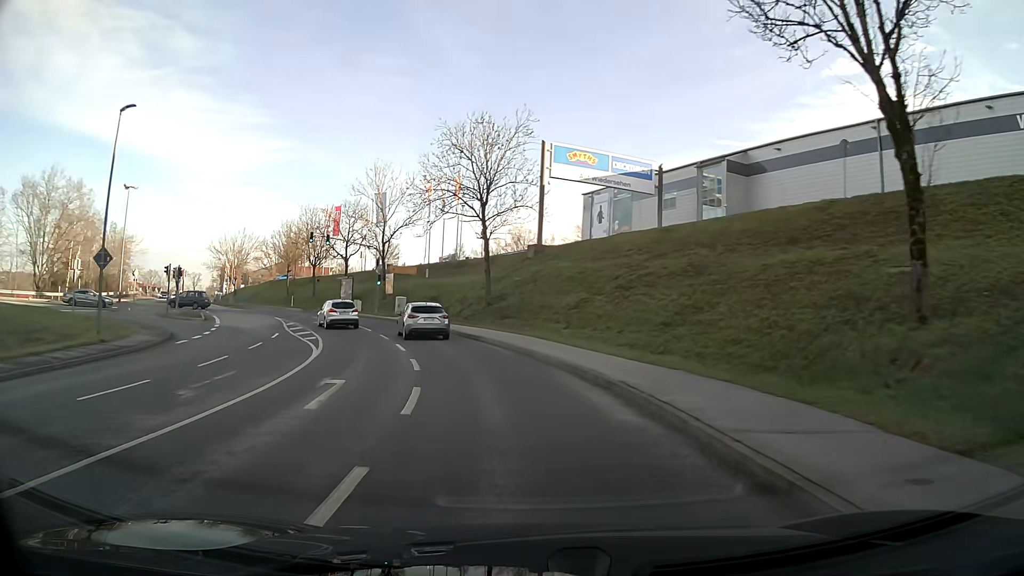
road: tertiary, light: Day
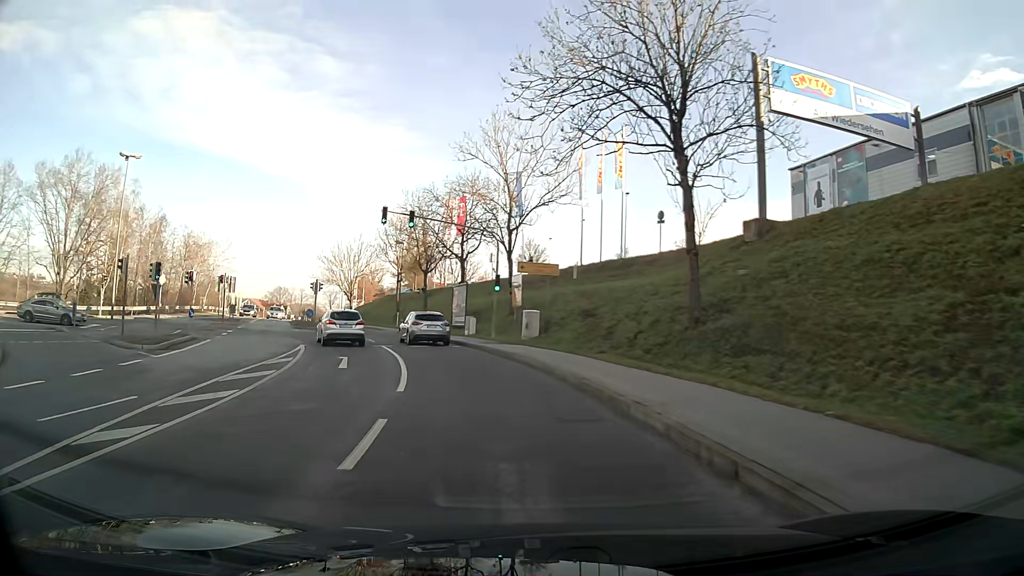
(-2.5, +21.1) m; -14°
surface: asphalt
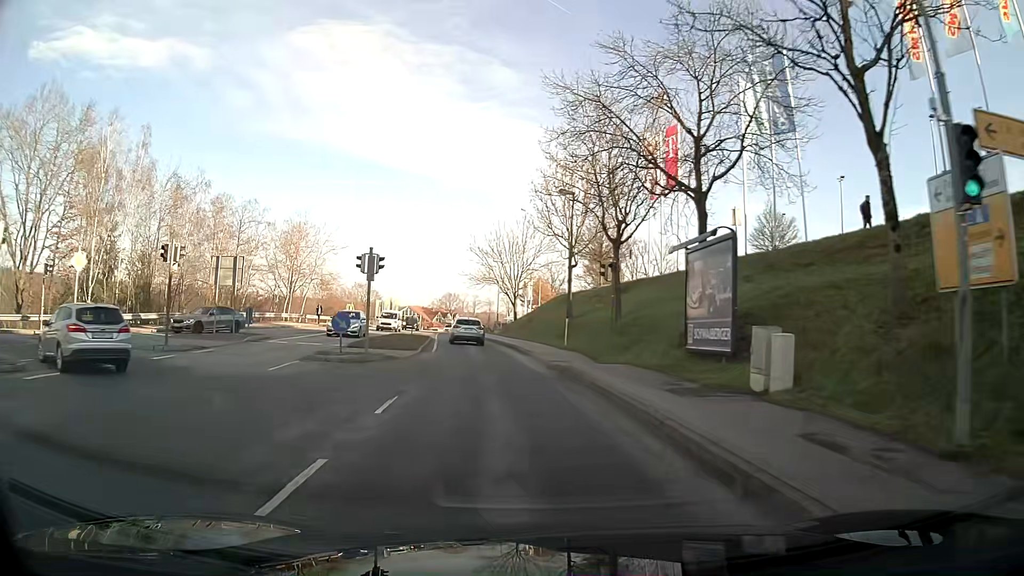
(-3.8, +27.8) m; -15°
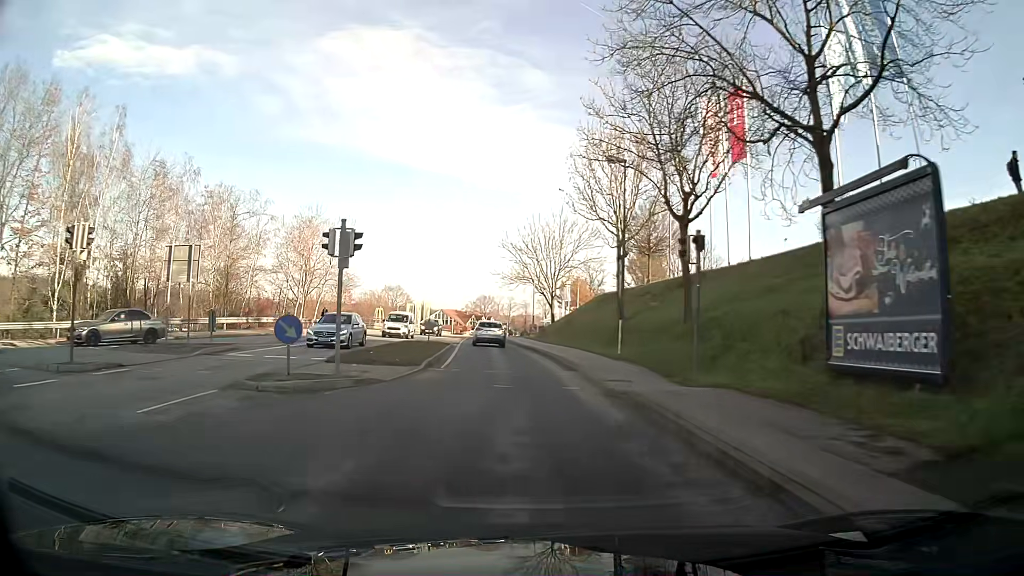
(-0.2, +7.3) m; -3°
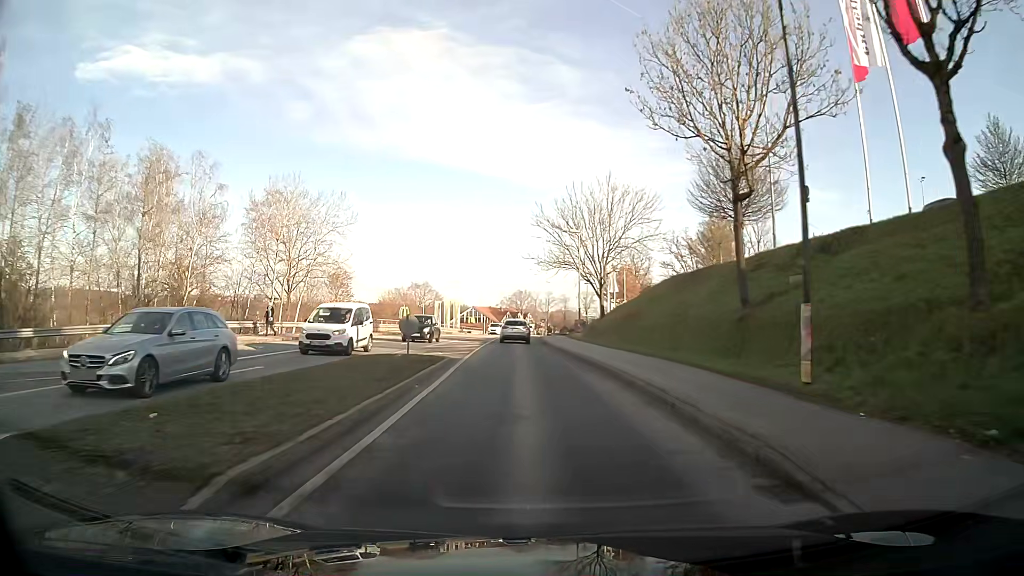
(-0.3, +15.1) m; -2°
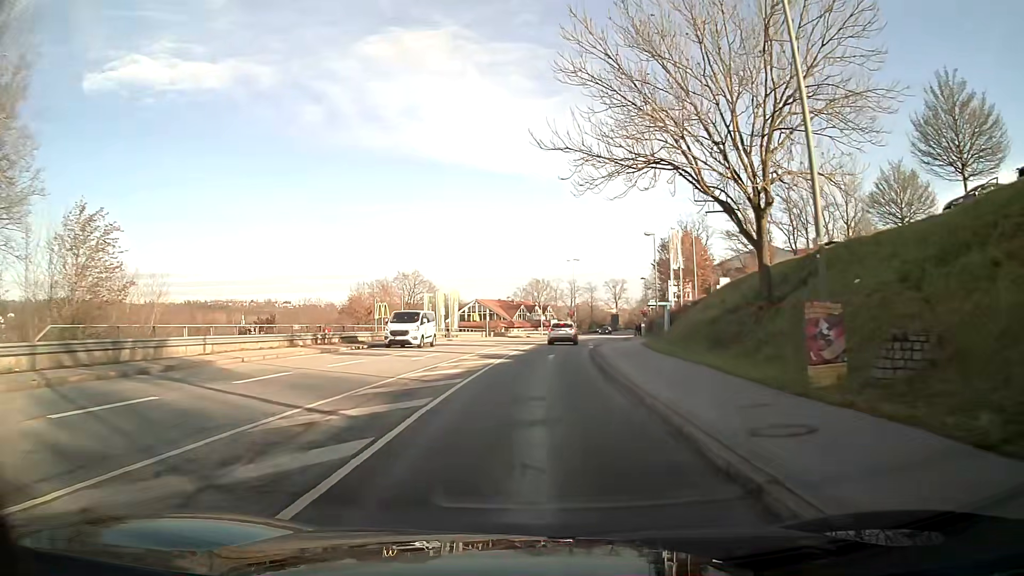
(-0.7, +38.5) m; -1°
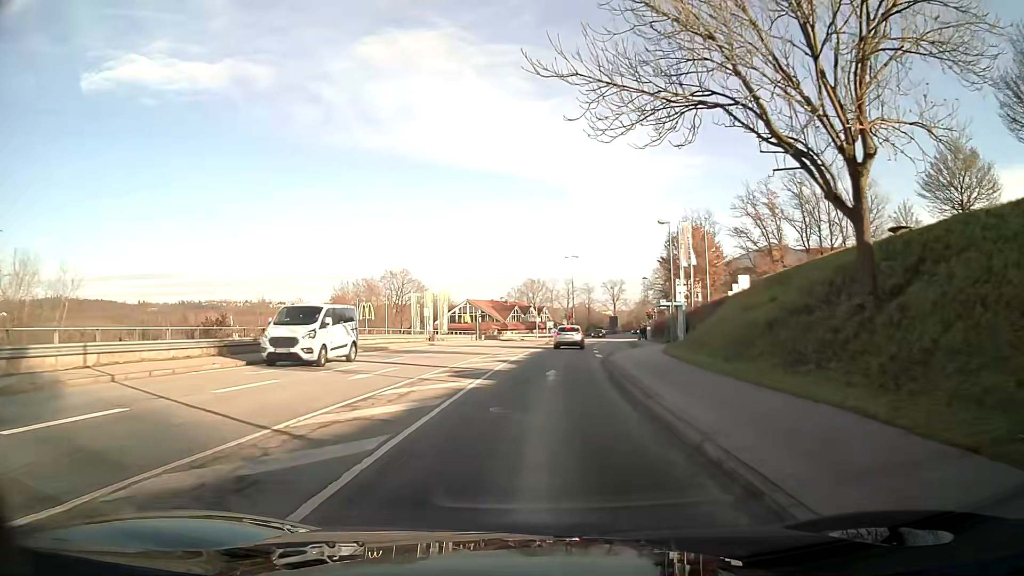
(0.0, +7.3) m; 0°
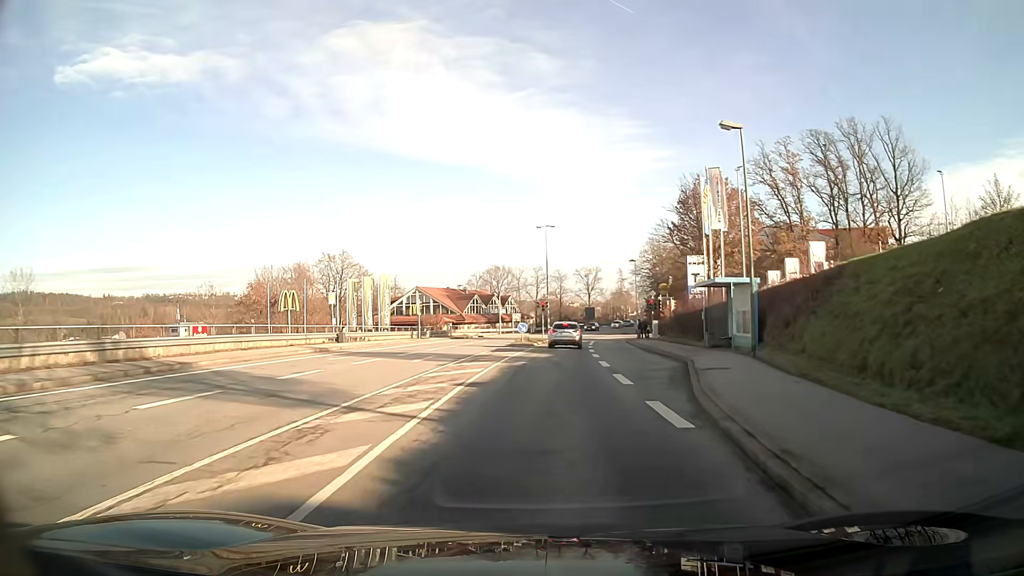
(+0.6, +20.6) m; +4°
(0, +10) (+2, +20) (+3, +30) (+4, +40) (+5, +50) (+6, +60) (+13, +67) (+22, +68) (+32, +68) (+42, +67) m
